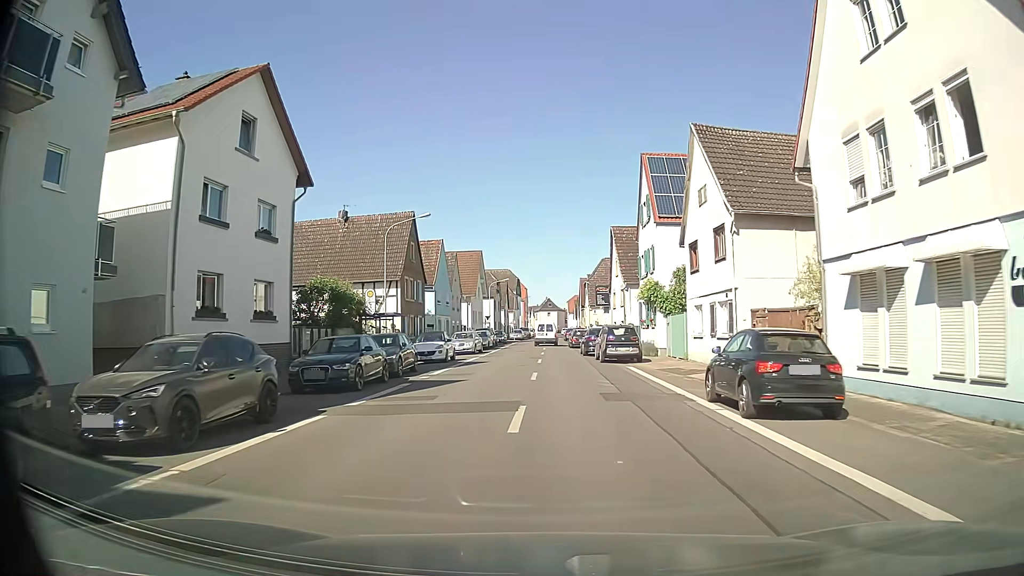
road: tertiary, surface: asphalt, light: Day
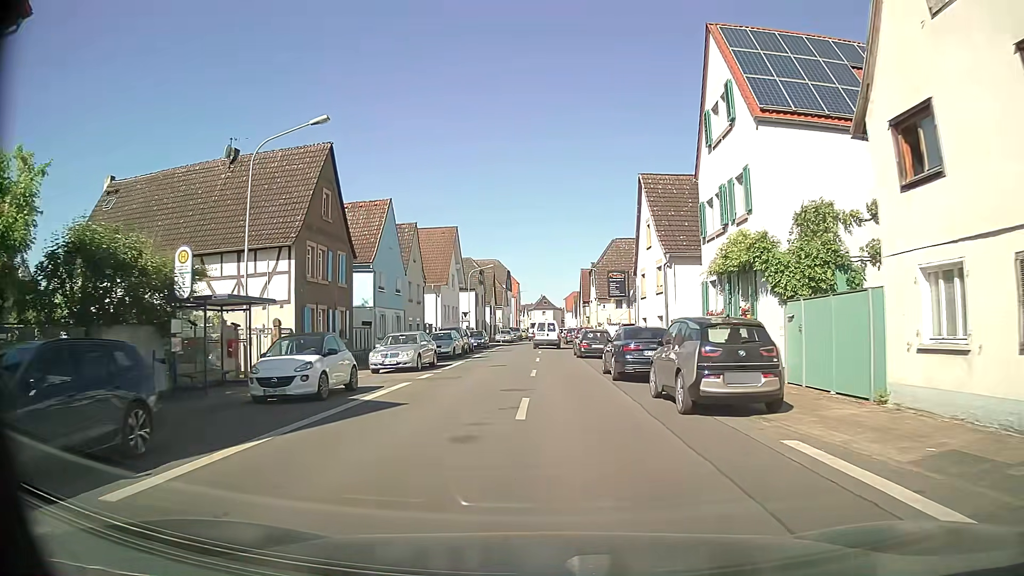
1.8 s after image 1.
(-0.2, +17.3) m; +1°
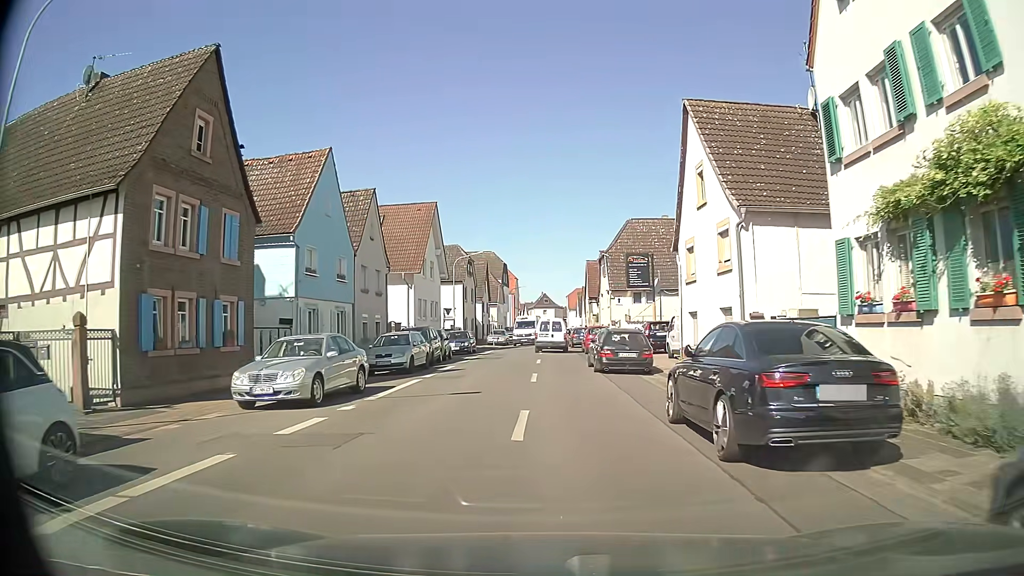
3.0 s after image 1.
(-0.2, +11.0) m; -1°
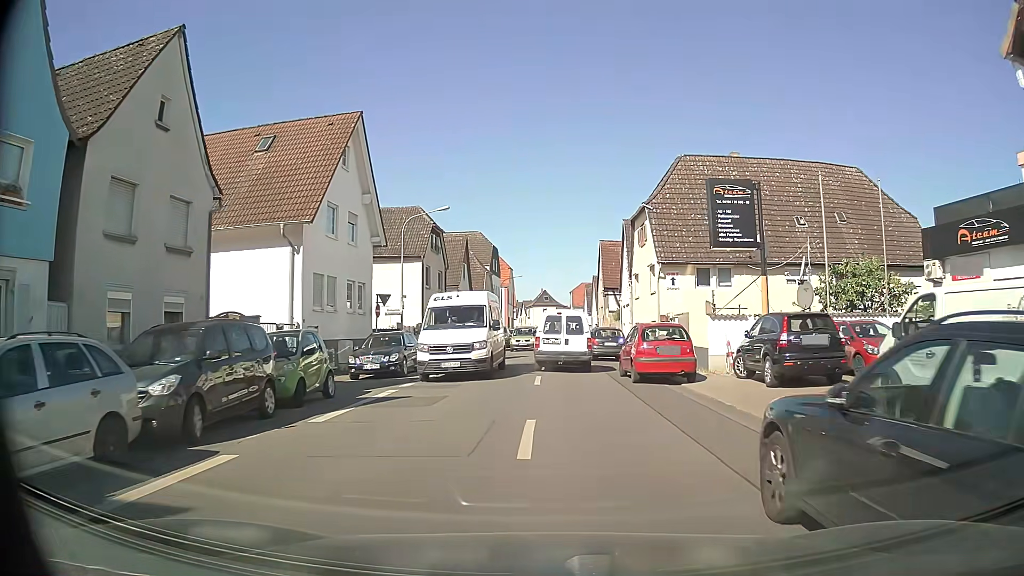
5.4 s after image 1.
(0.0, +19.5) m; -1°
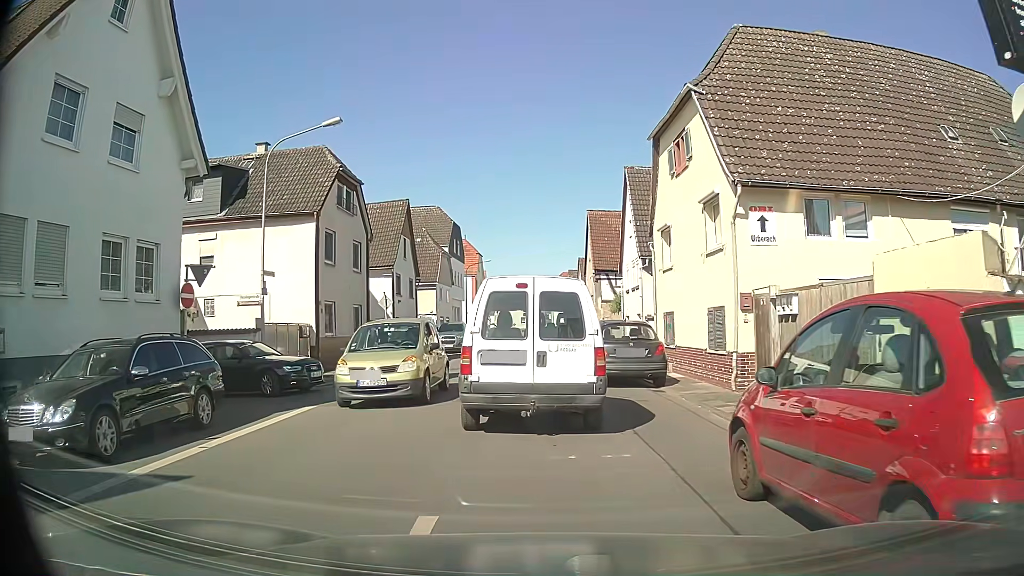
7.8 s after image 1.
(+0.5, +13.9) m; +3°
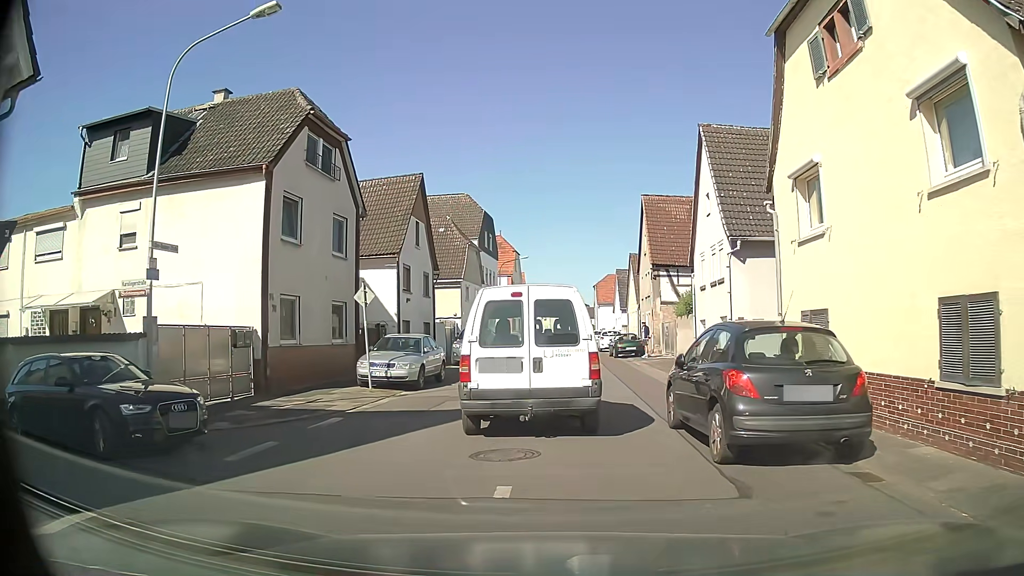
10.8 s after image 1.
(-0.3, +8.0) m; -1°
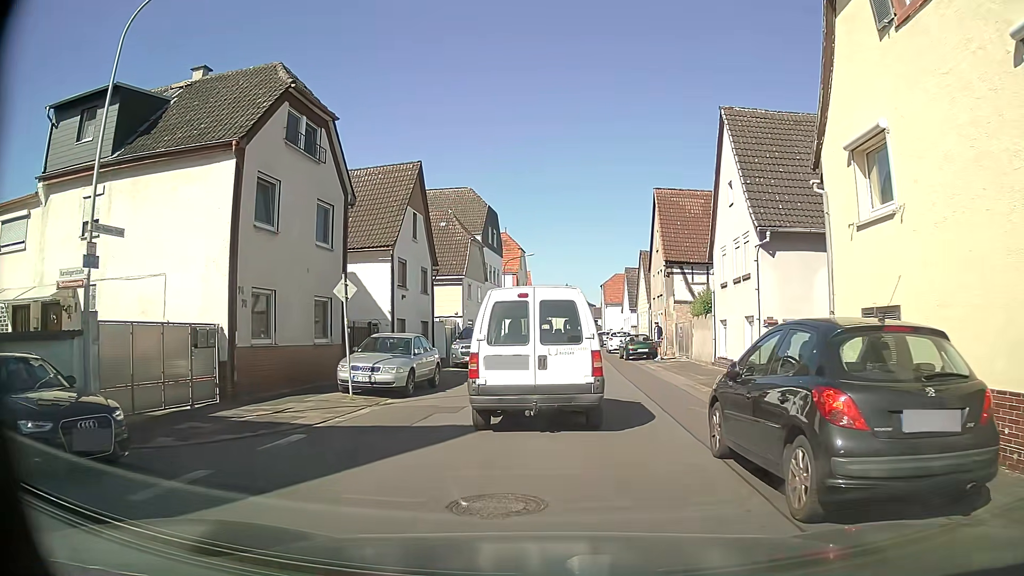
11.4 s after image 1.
(-0.1, +2.3) m; -2°
